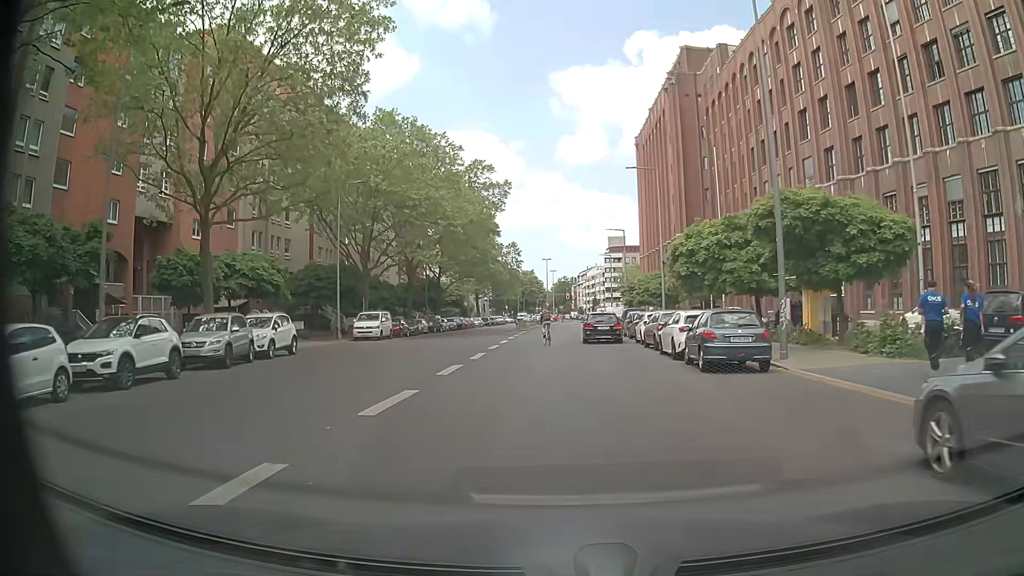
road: tertiary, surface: asphalt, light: Day
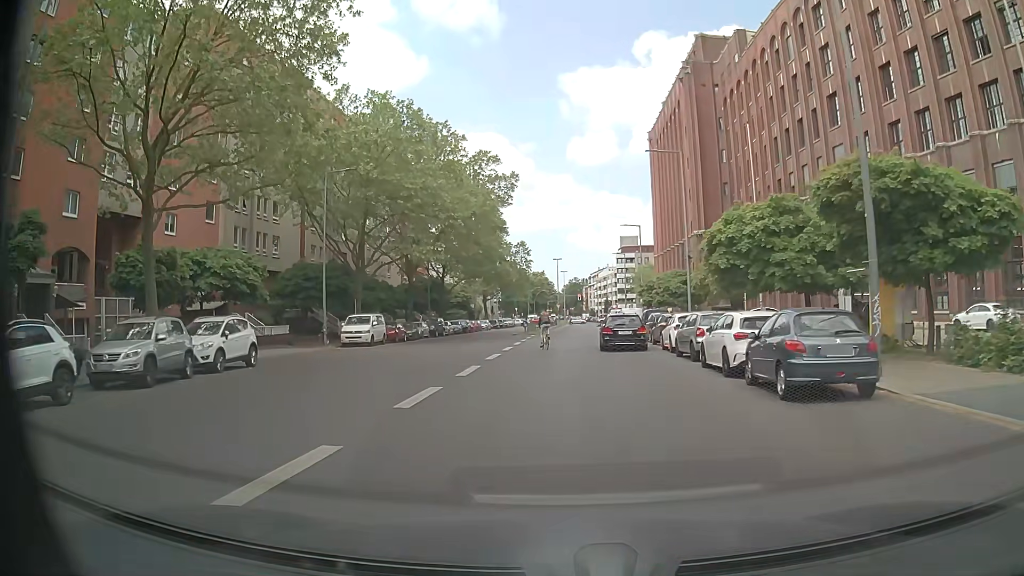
(0.0, +4.9) m; 0°
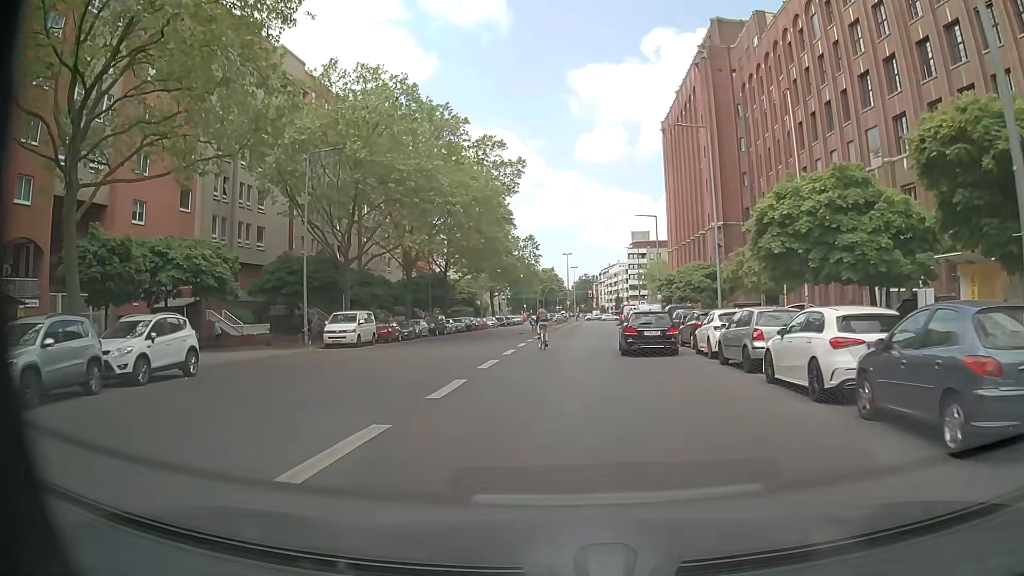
(-0.1, +4.7) m; -1°
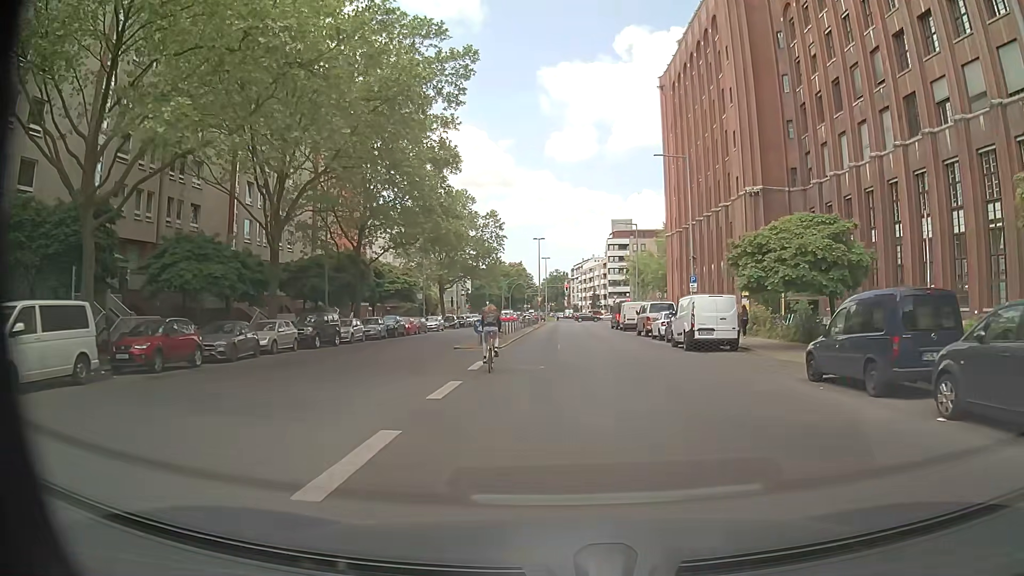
(-0.4, +24.6) m; +2°
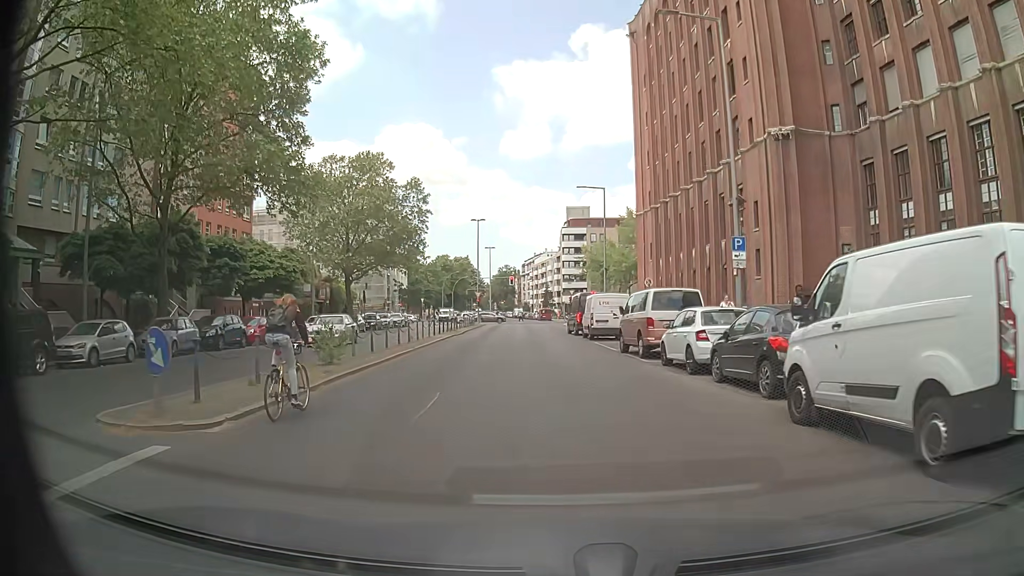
(+1.1, +19.6) m; +4°
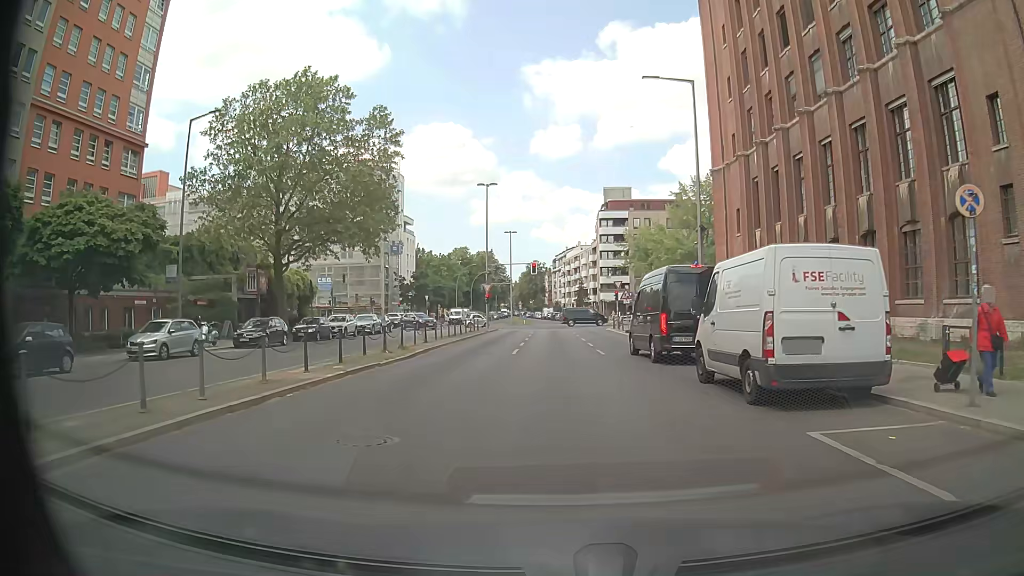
(-0.7, +23.4) m; -3°
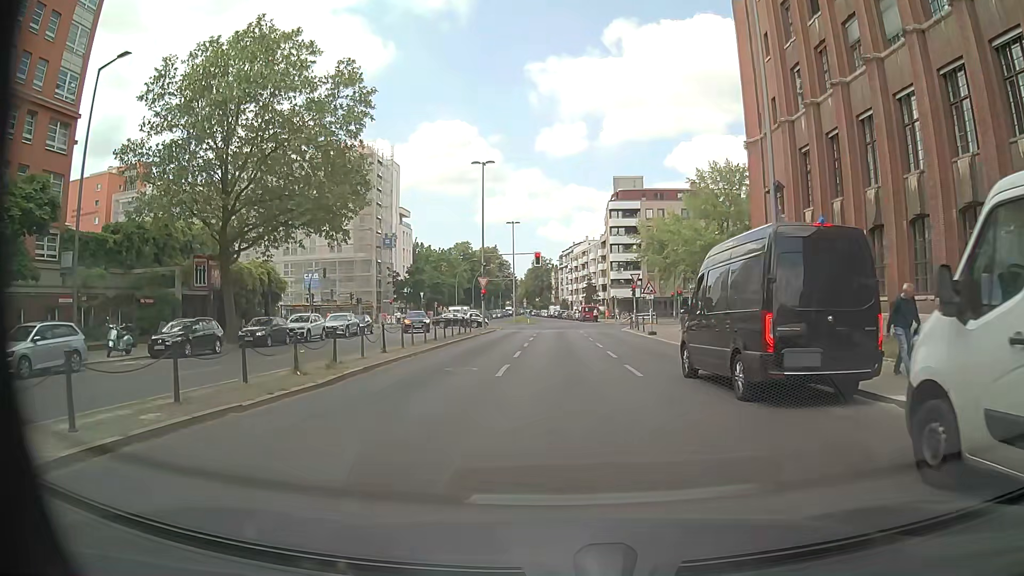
(-0.1, +8.2) m; -1°
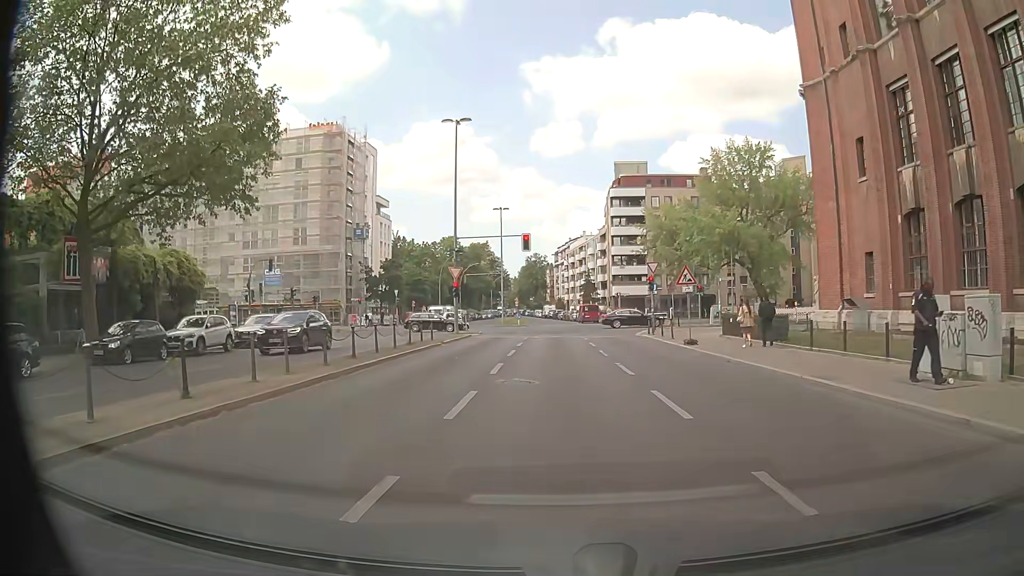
(0.0, +11.8) m; 0°
